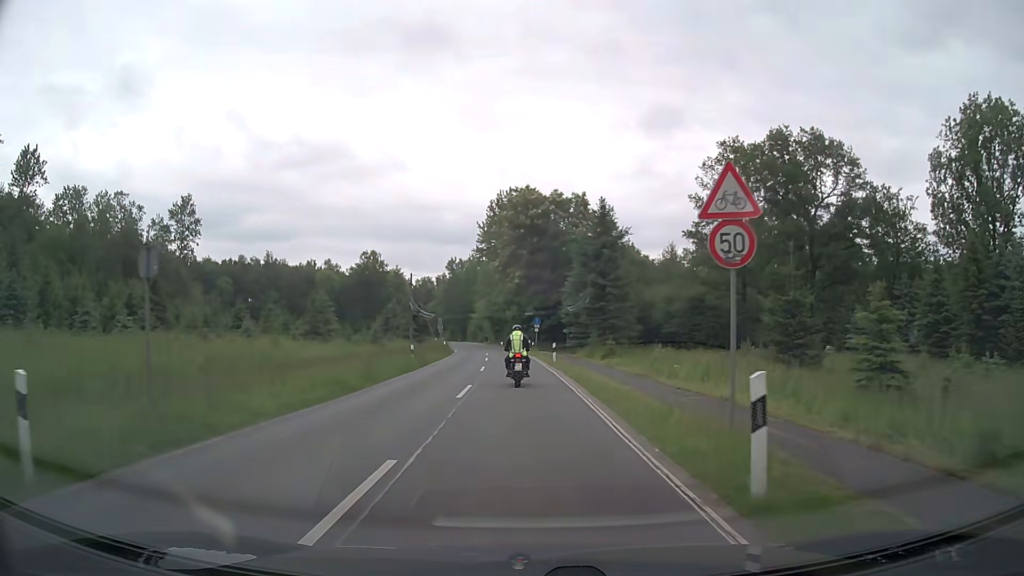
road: secondary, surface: asphalt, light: Day
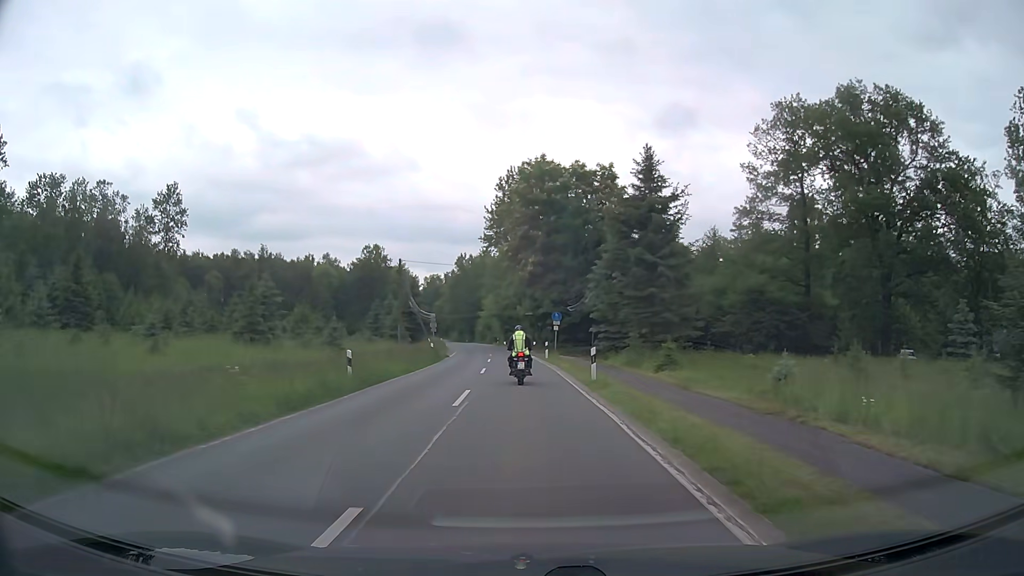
(-0.2, +14.1) m; -2°
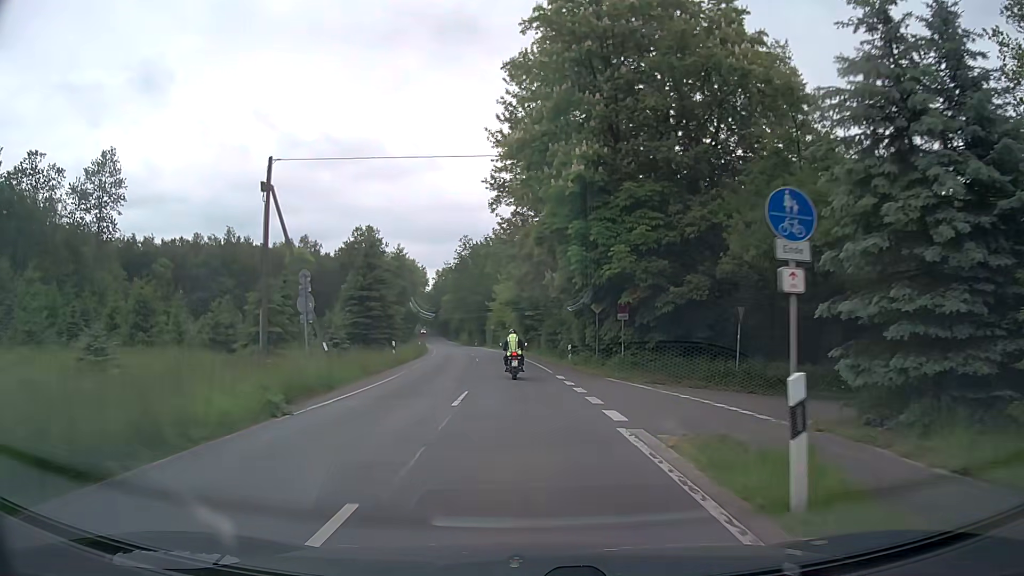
(-0.5, +35.9) m; -2°
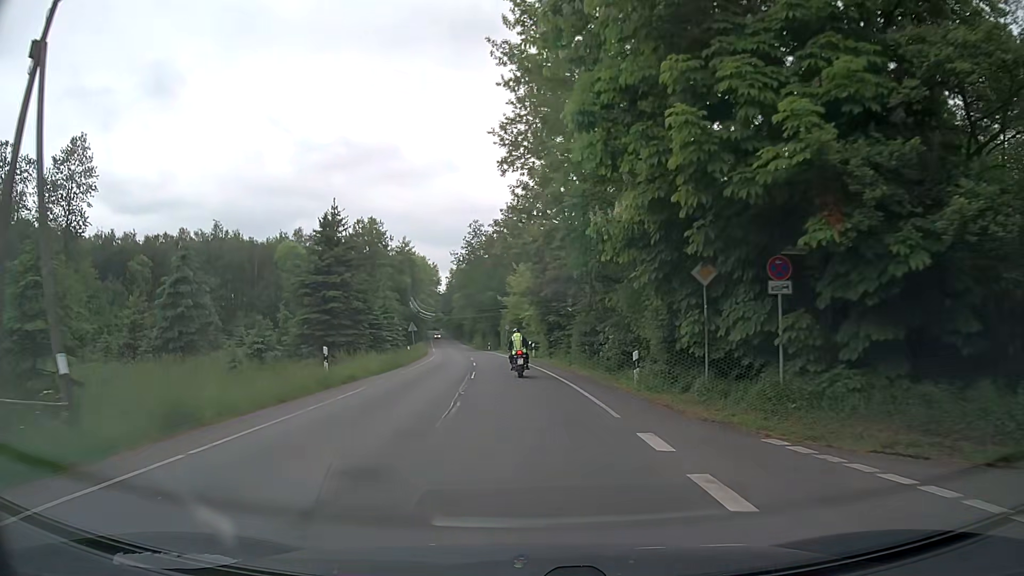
(-0.2, +15.2) m; -2°
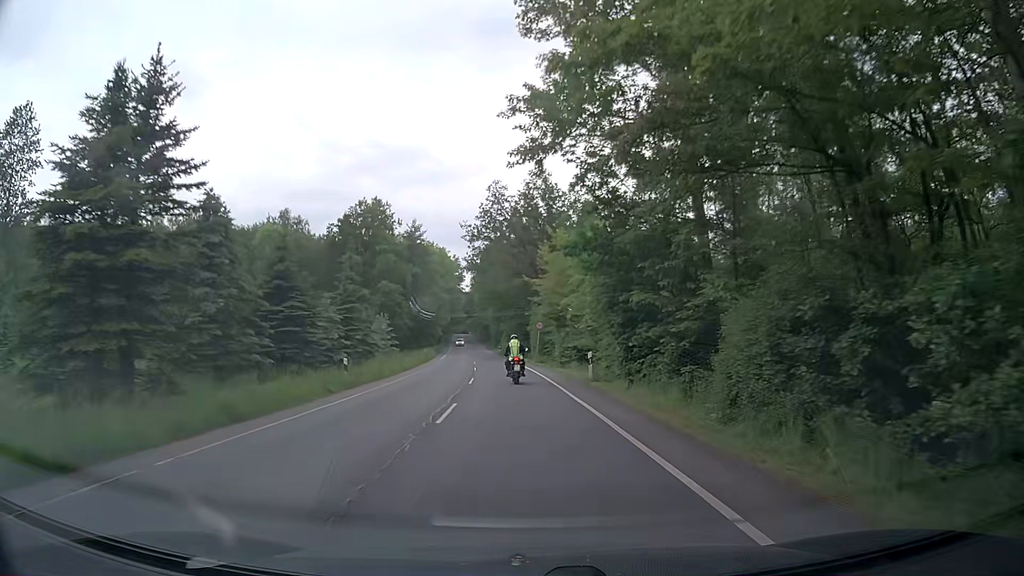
(-0.6, +23.3) m; -3°
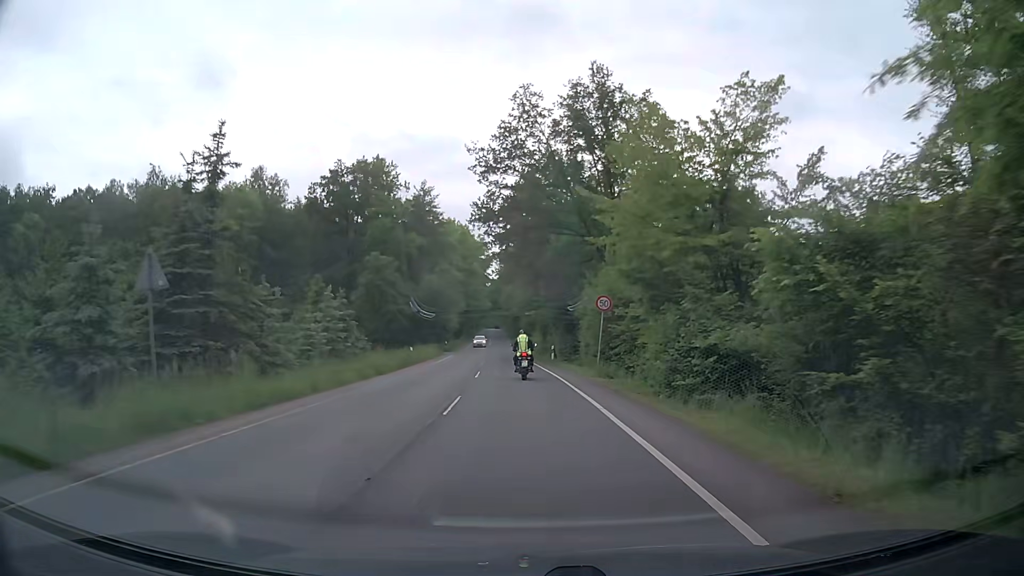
(-0.6, +23.5) m; -4°
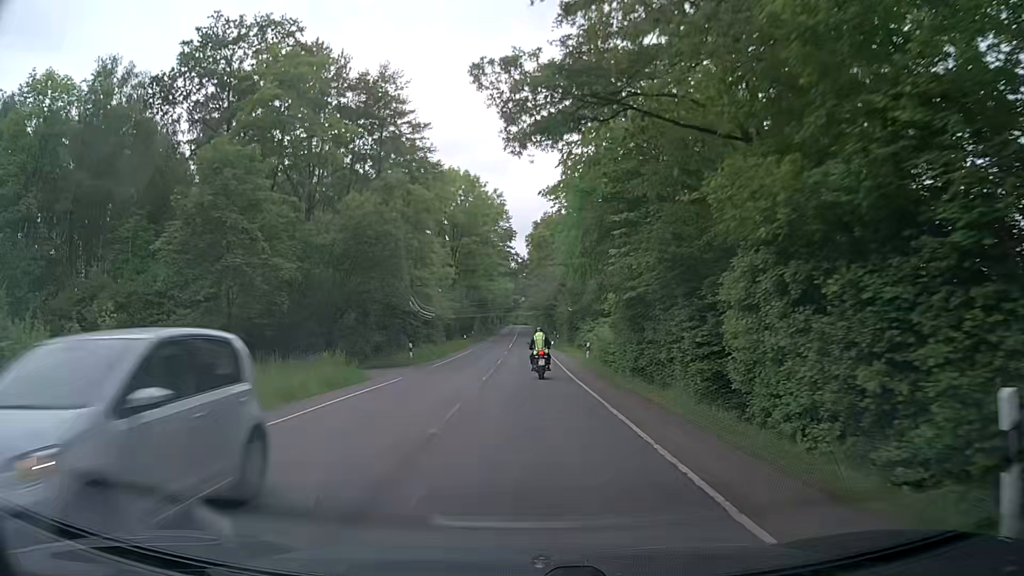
(-0.6, +38.9) m; -1°
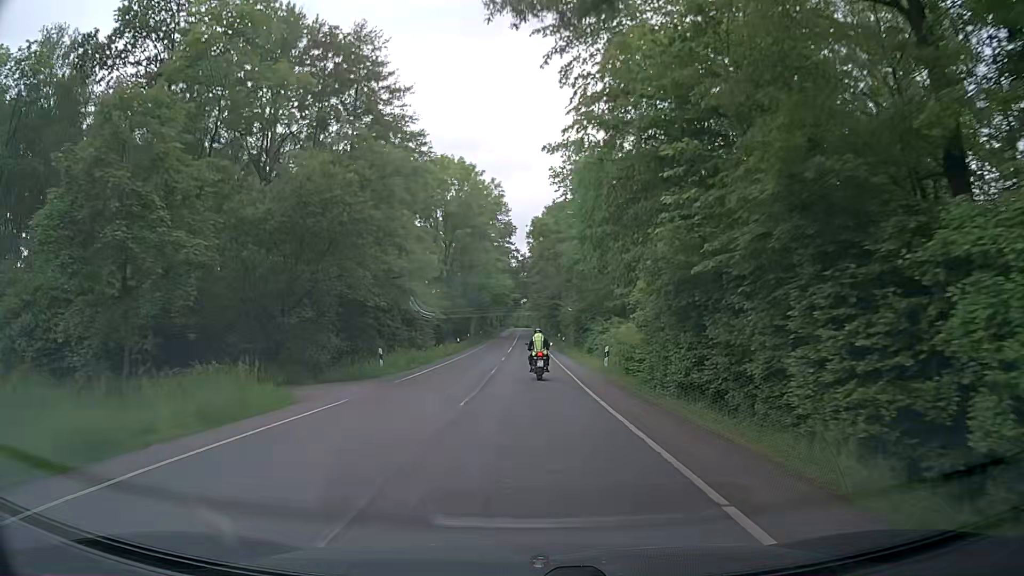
(-0.1, +7.7) m; -1°
(0, +10) (0, +20) (0, +30) (0, +40) (0, +50) (0, +60) (0, +70) (0, +80) (+1, +90) (+1, +100) m
